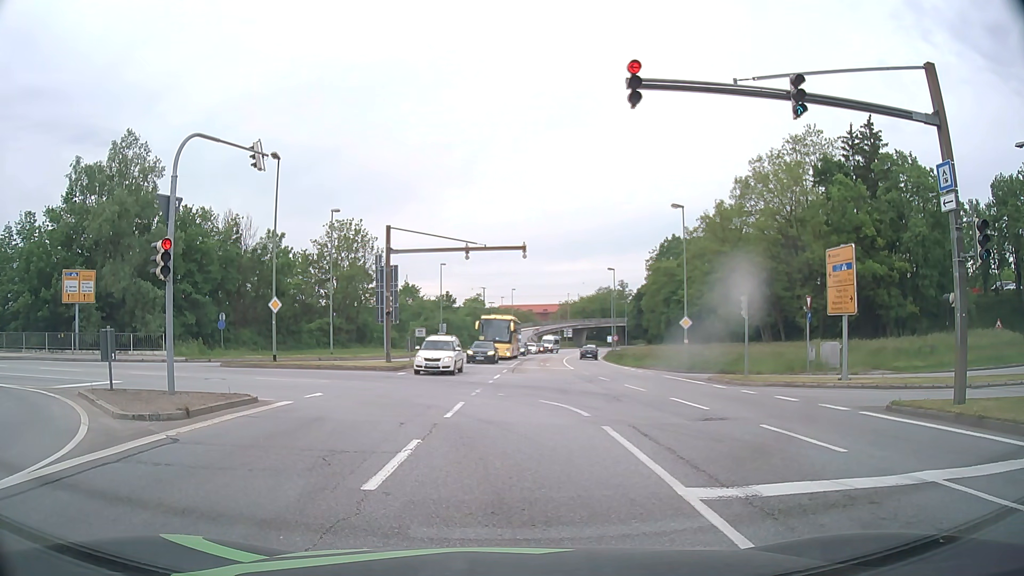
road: primary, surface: asphalt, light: Day
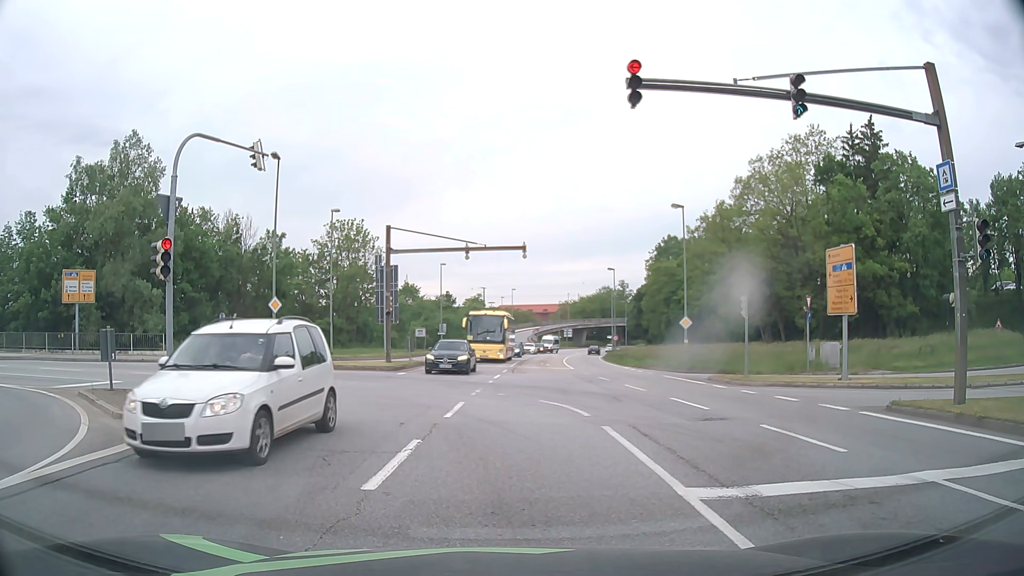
(0.0, 0.0) m; 0°
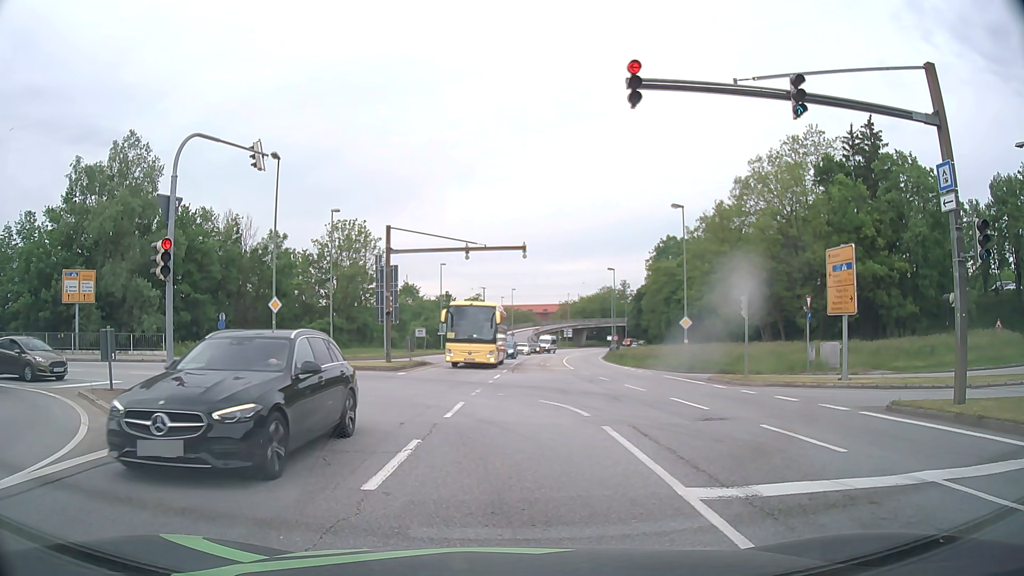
(0.0, 0.0) m; 0°
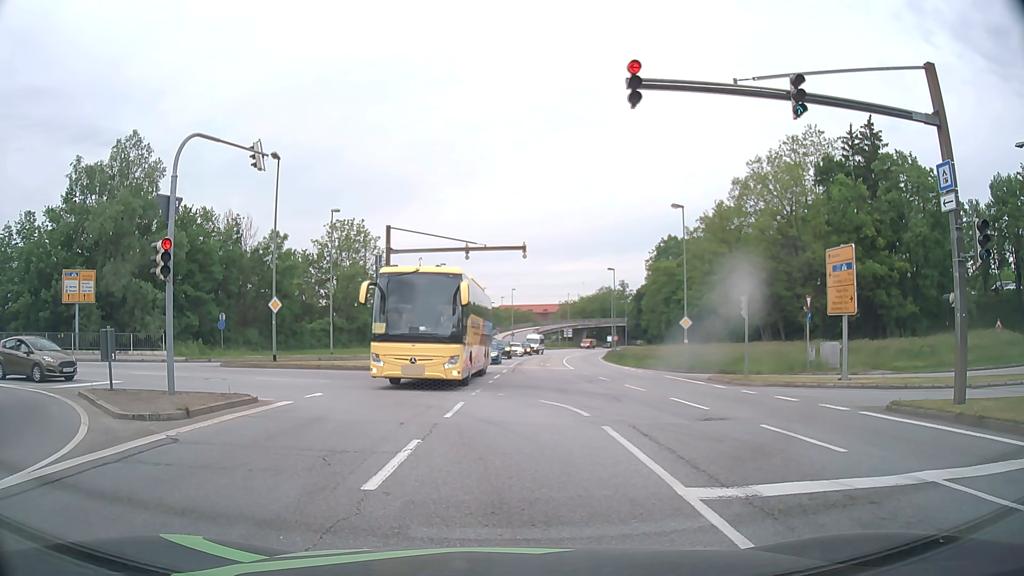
(0.0, 0.0) m; 0°
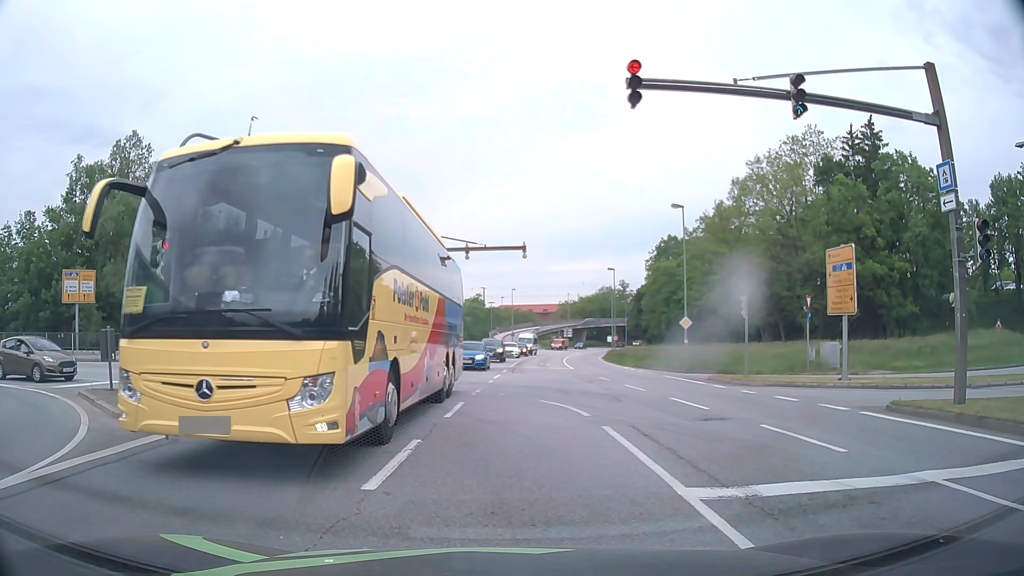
(0.0, 0.0) m; 0°
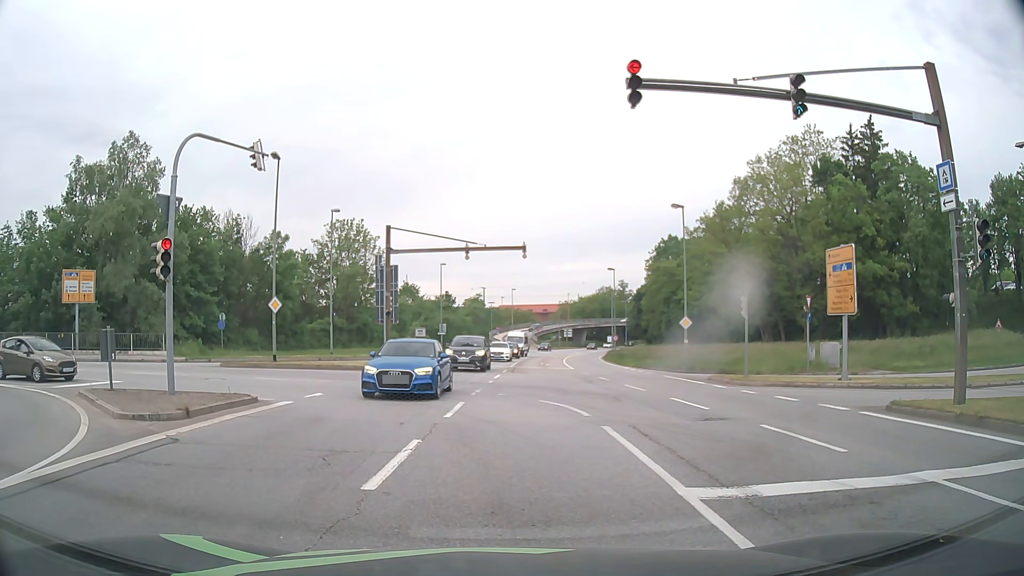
(0.0, 0.0) m; 0°
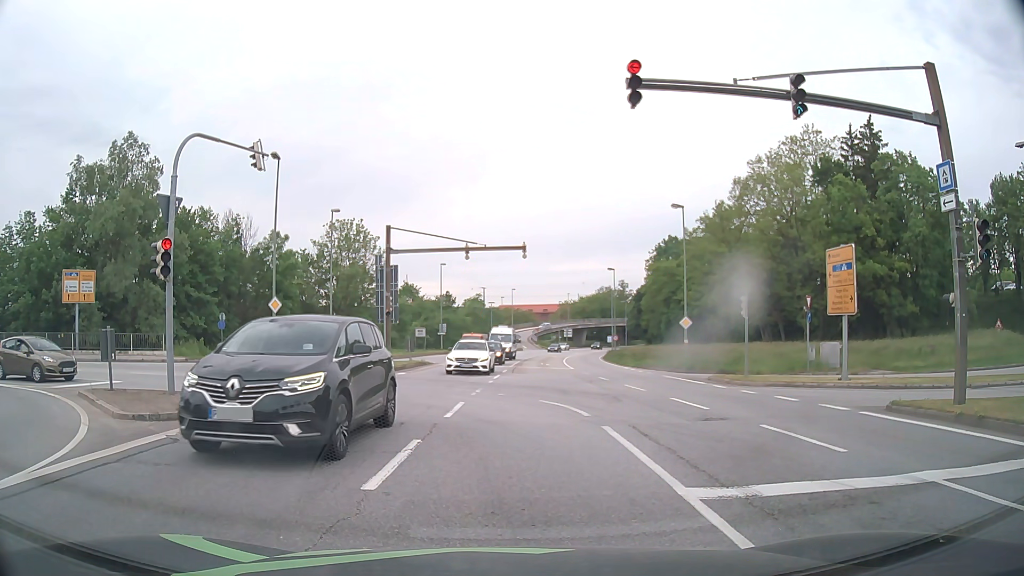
(0.0, 0.0) m; 0°
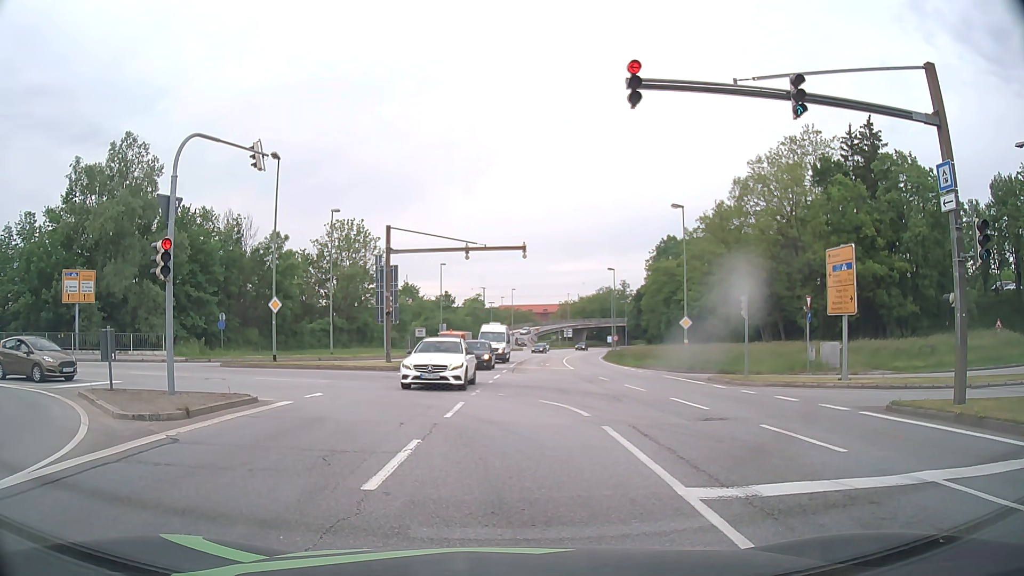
(0.0, 0.0) m; 0°
(-1, +10) (-5, +19) (-14, +23) (-24, +25) (-34, +26) (-44, +28) (-54, +30) (-63, +32) (-73, +33) (-83, +35) m
